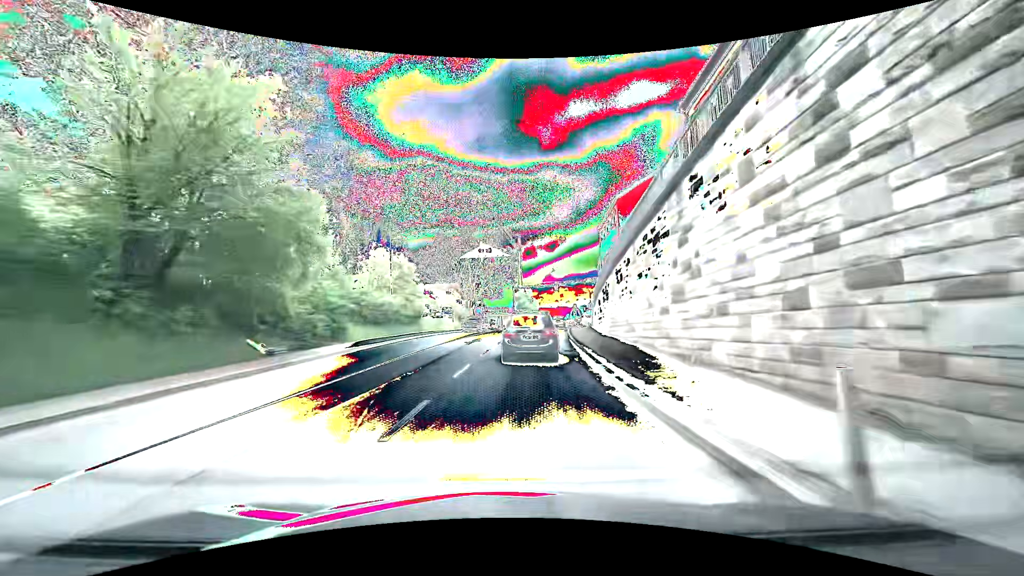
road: tertiary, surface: asphalt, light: Day
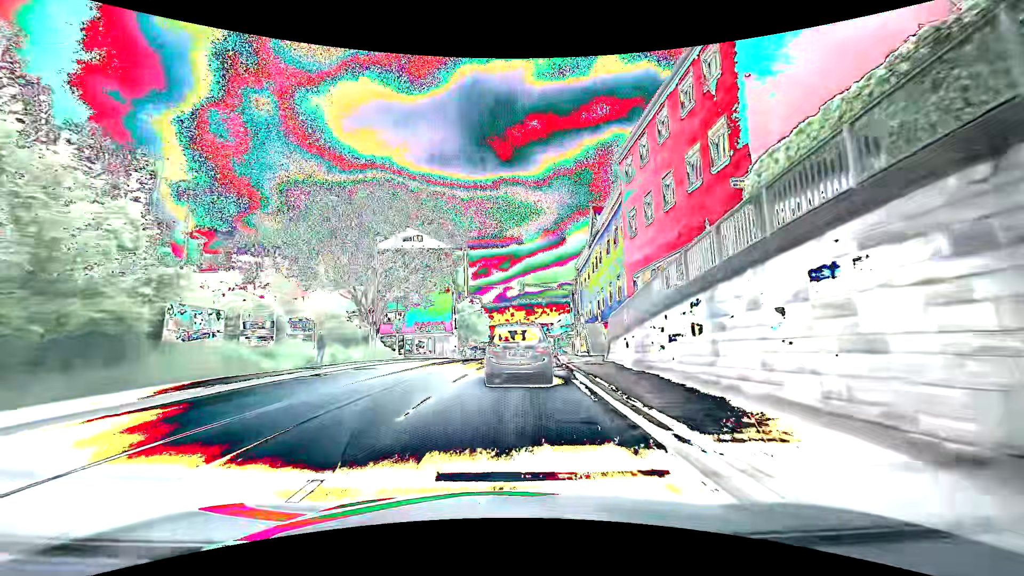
(+2.0, +27.7) m; +7°
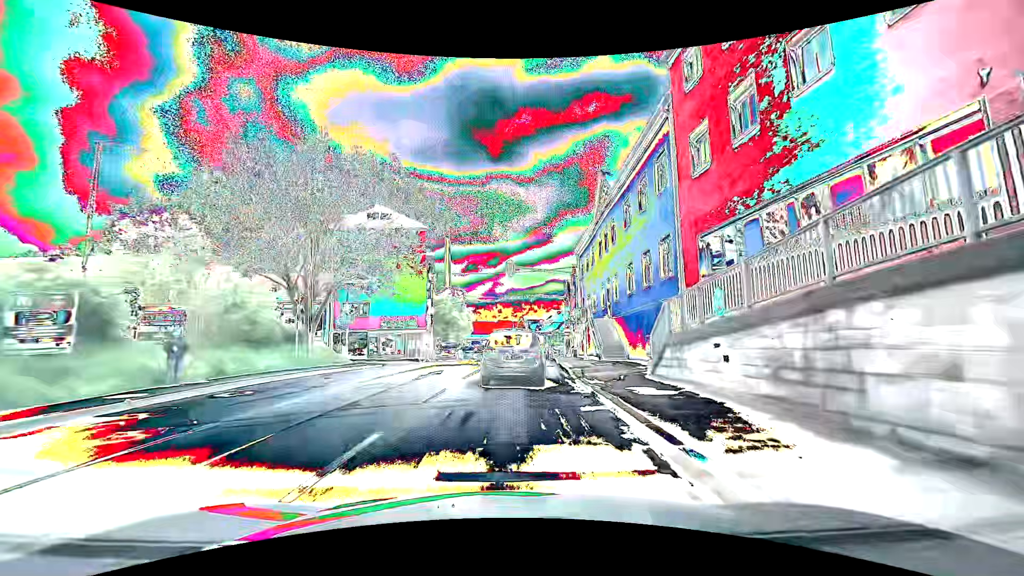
(+0.1, +9.8) m; +1°
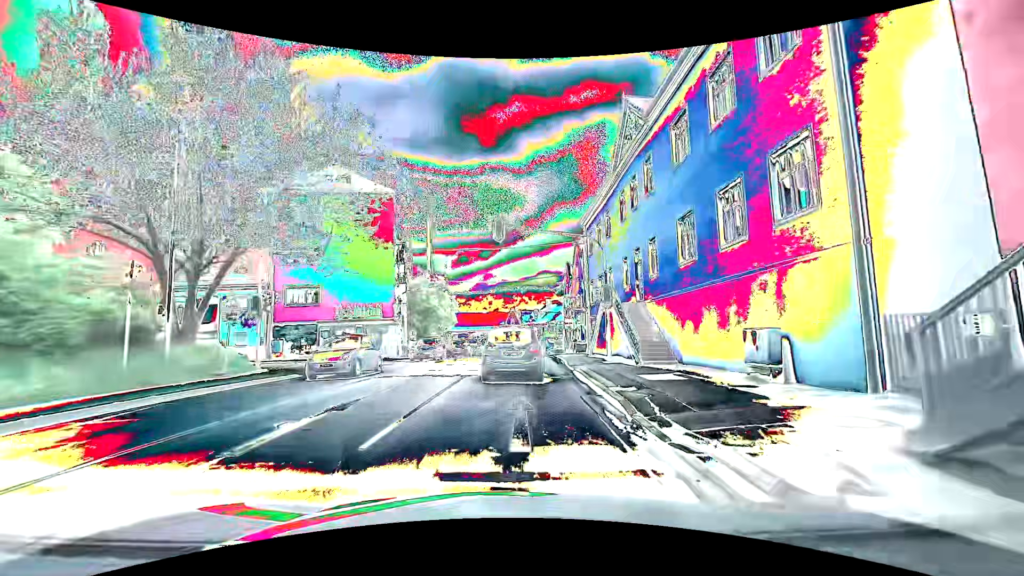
(+0.2, +10.2) m; +2°
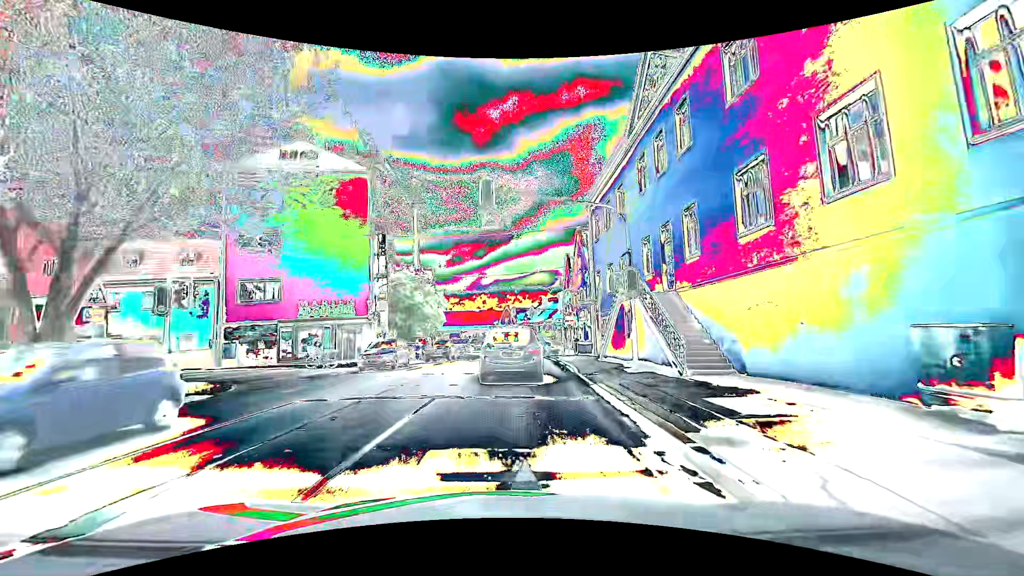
(0.0, +5.4) m; 0°
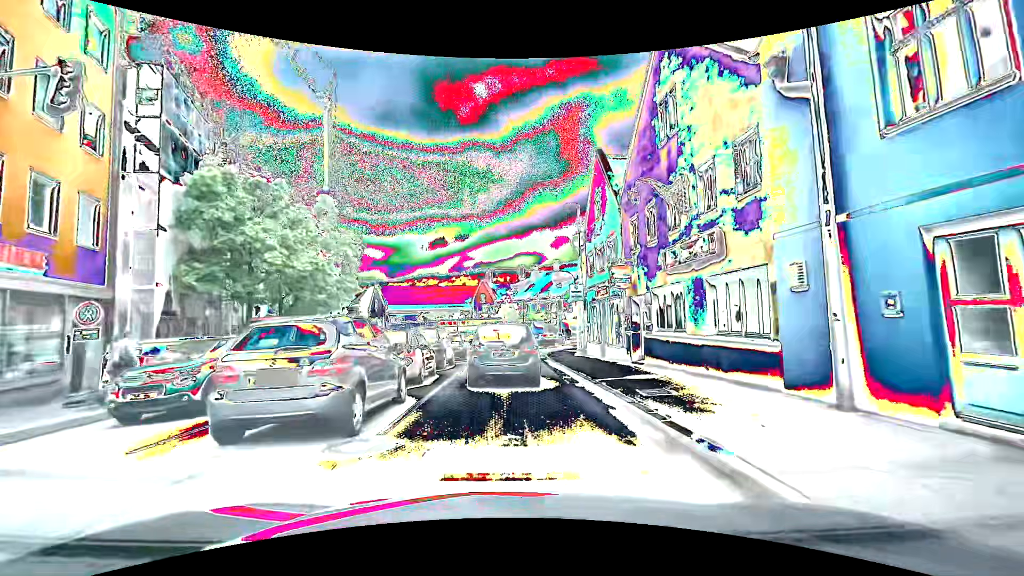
(+0.5, +26.5) m; +3°
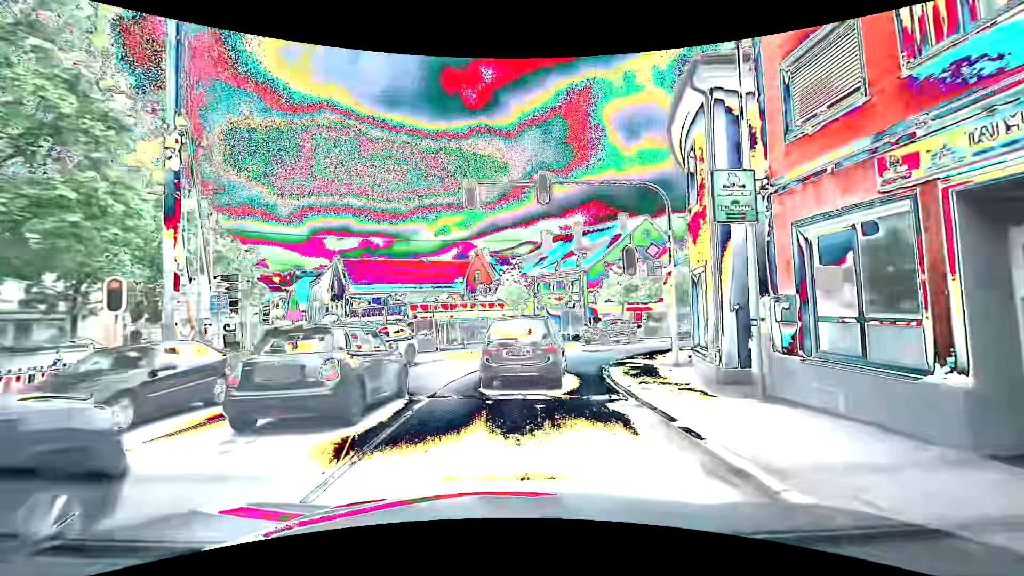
(-0.5, +19.0) m; -2°
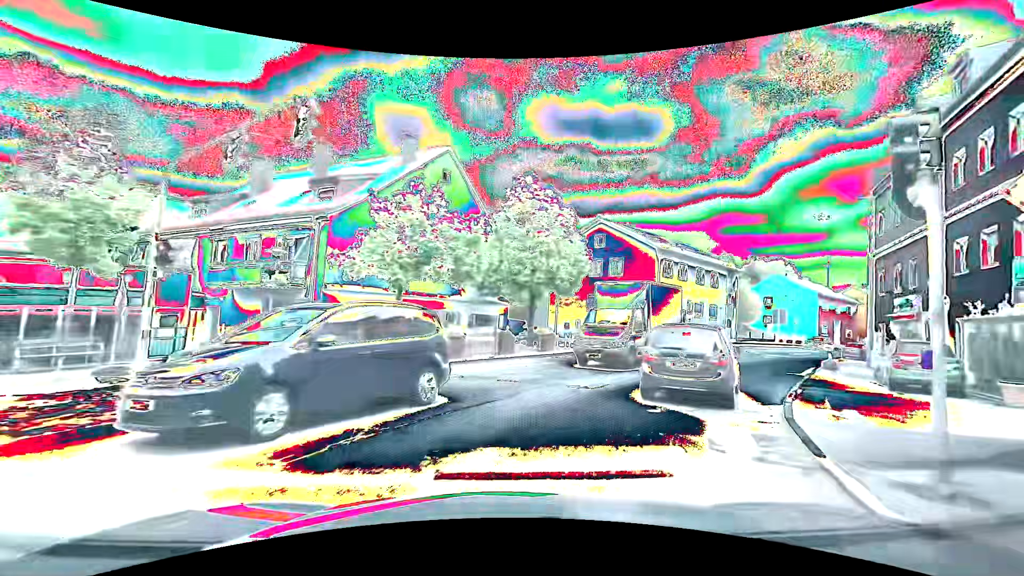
(+2.9, +21.8) m; +28°
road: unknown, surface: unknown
(+2, +10) (+7, +18) (+13, +26) (+20, +34) (+27, +41) (+34, +48) (+42, +54) (+50, +59) (+59, +65) (+67, +70) m
